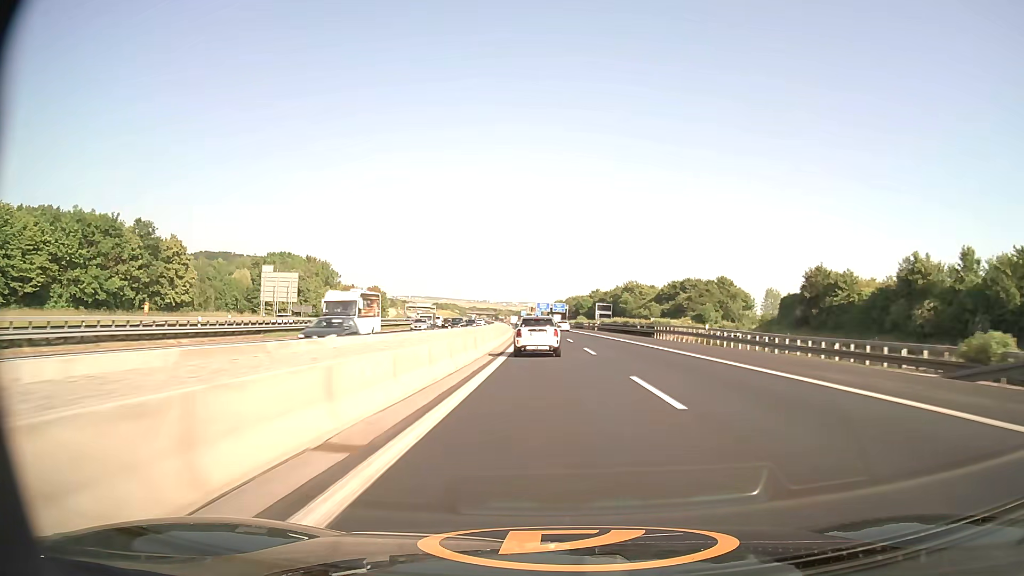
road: motorway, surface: asphalt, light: Day
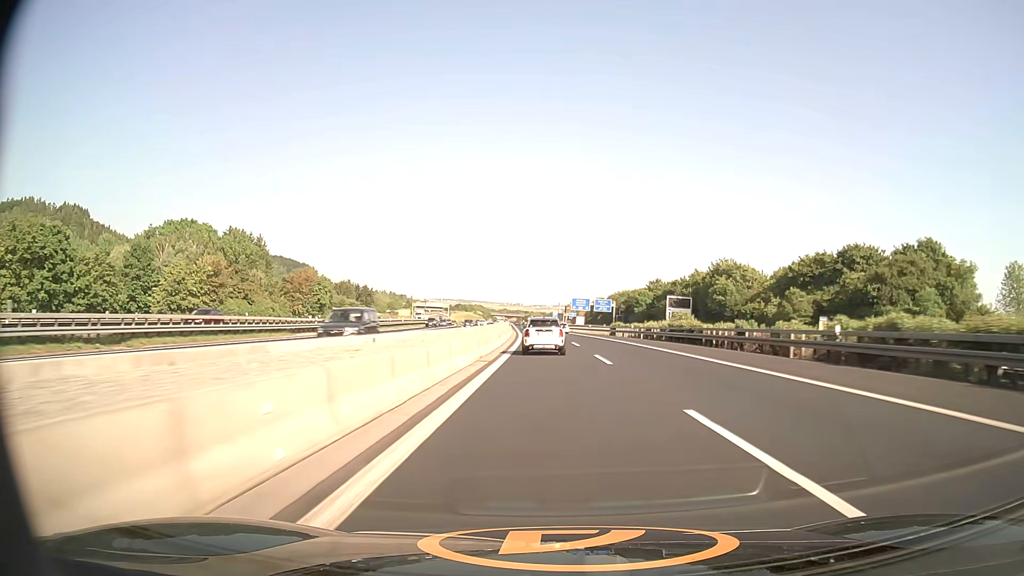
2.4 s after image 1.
(-2.0, +77.8) m; -3°
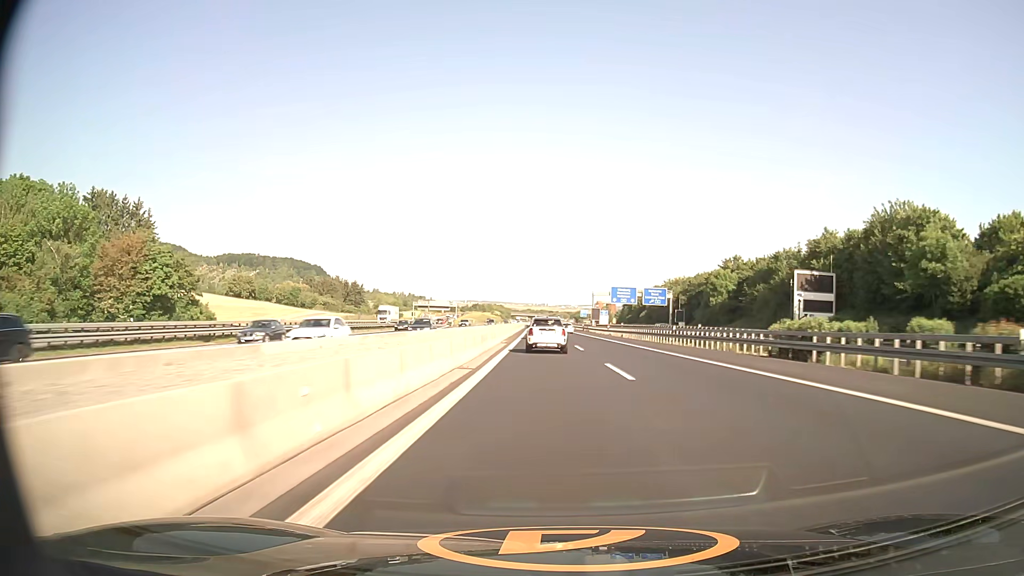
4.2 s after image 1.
(-1.1, +59.8) m; -2°
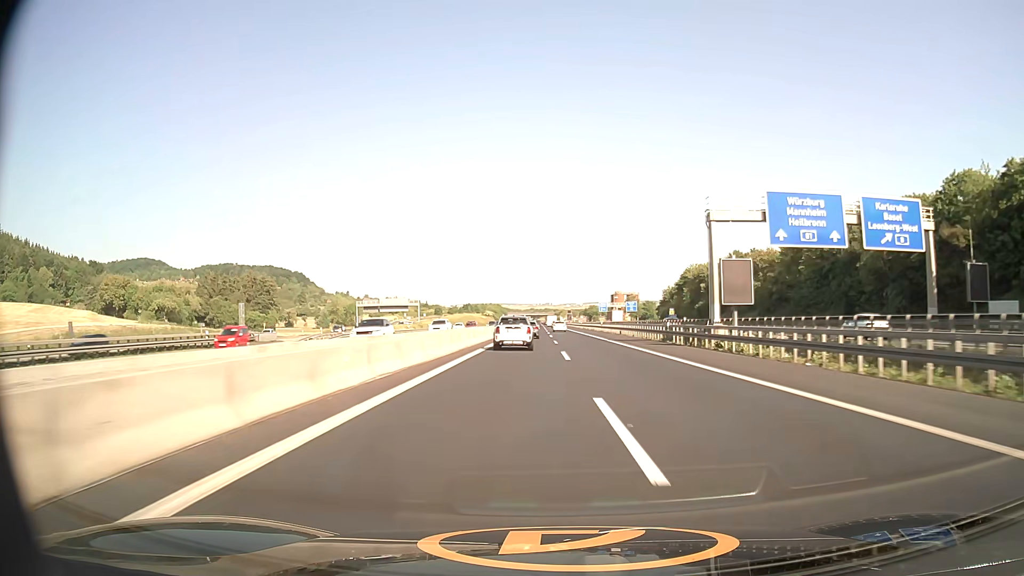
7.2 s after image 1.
(-1.2, +99.6) m; -1°
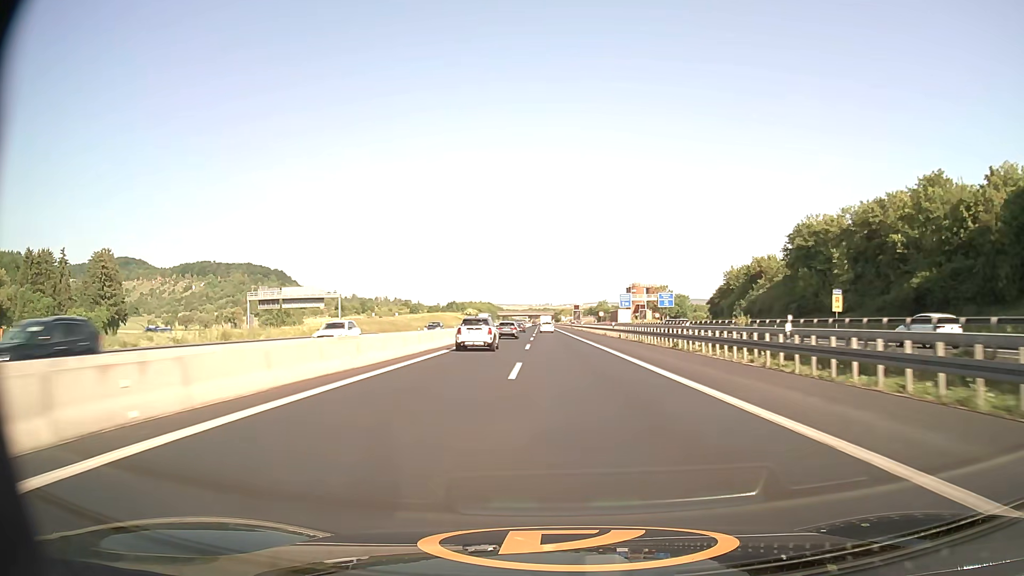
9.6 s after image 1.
(+0.2, +79.1) m; 0°
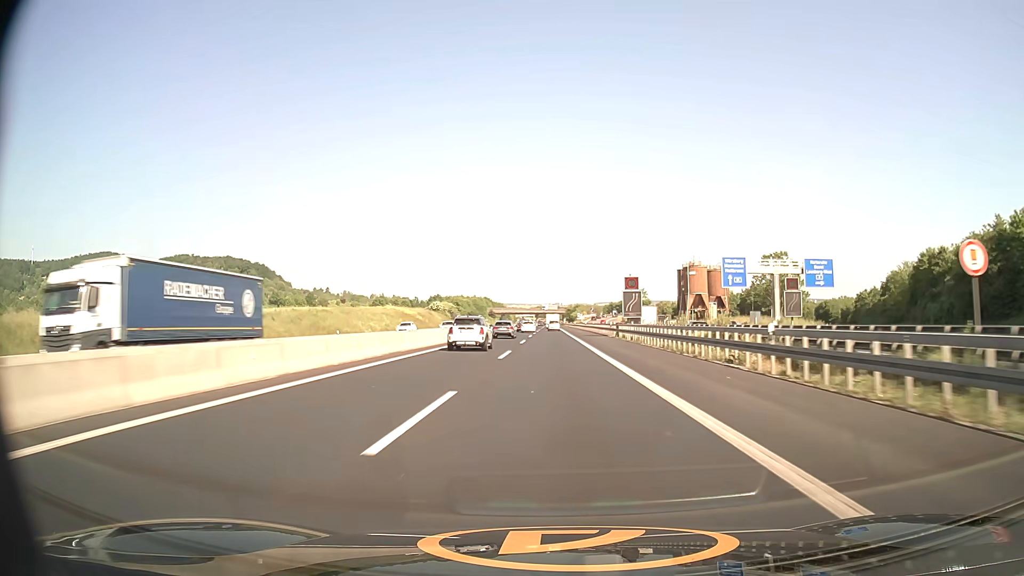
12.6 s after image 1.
(-0.7, +98.8) m; -1°
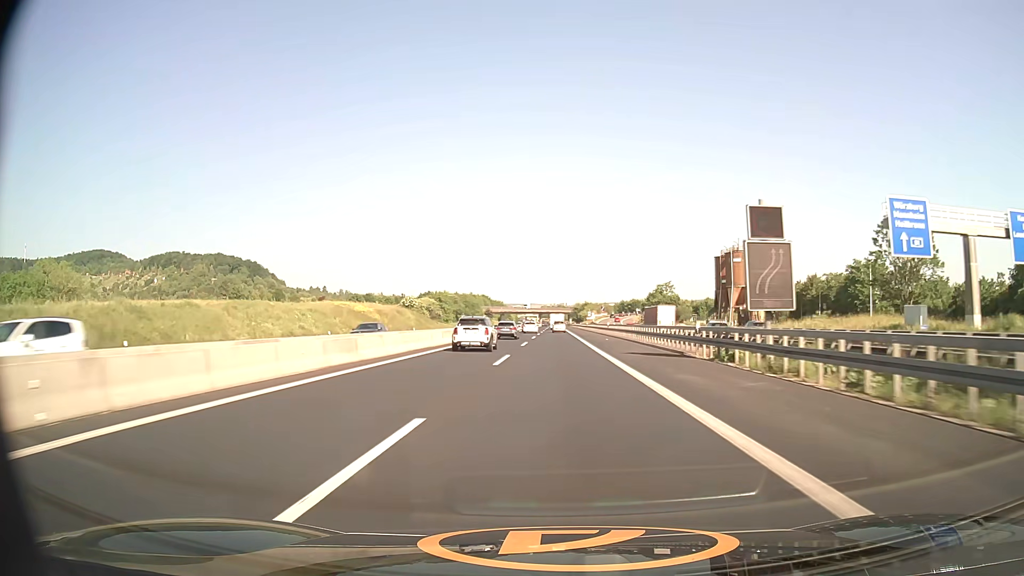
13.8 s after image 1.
(-0.1, +39.3) m; 0°
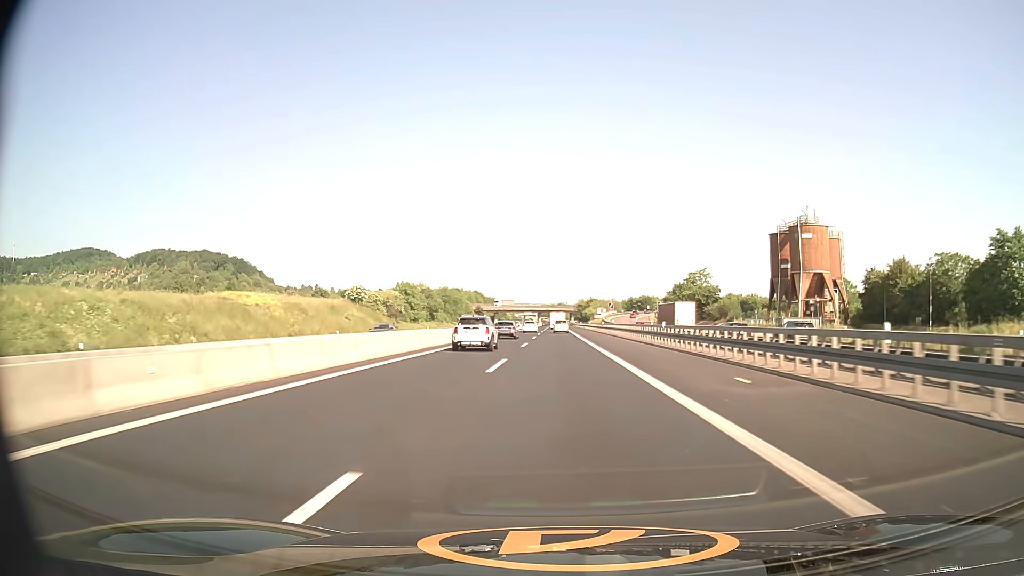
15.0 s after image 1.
(0.0, +39.1) m; 0°
(0, +10) (0, +20) (0, +30) (0, +40) (0, +50) (0, +60) (0, +70) (-1, +80) (-1, +90) (-1, +100) m
